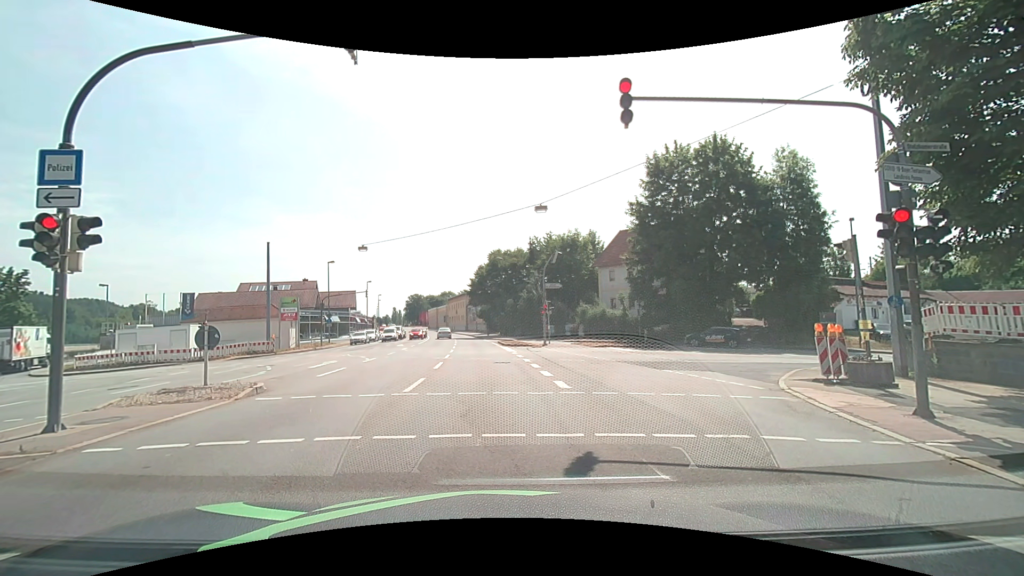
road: primary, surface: asphalt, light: Day
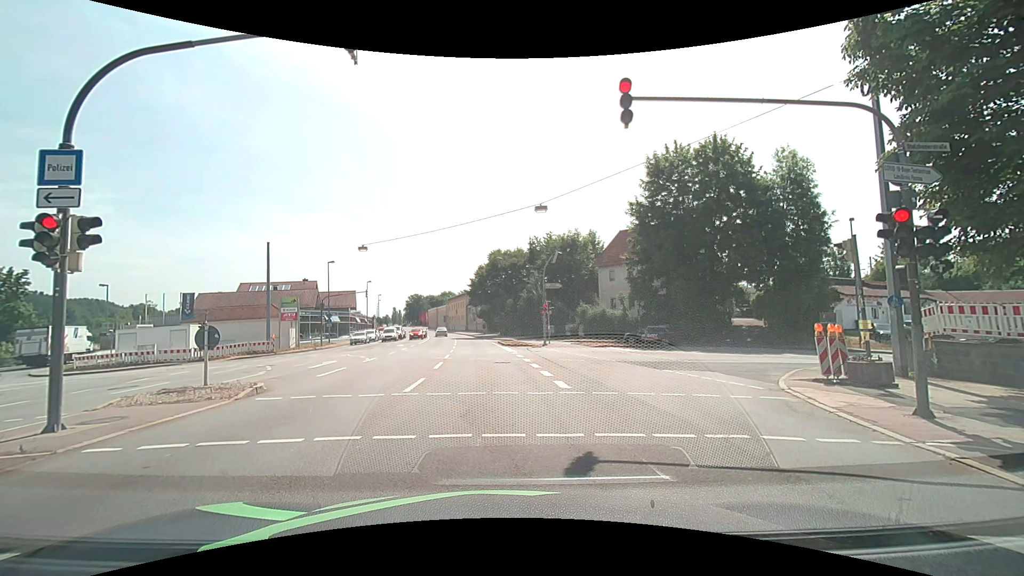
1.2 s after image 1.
(0.0, 0.0) m; 0°
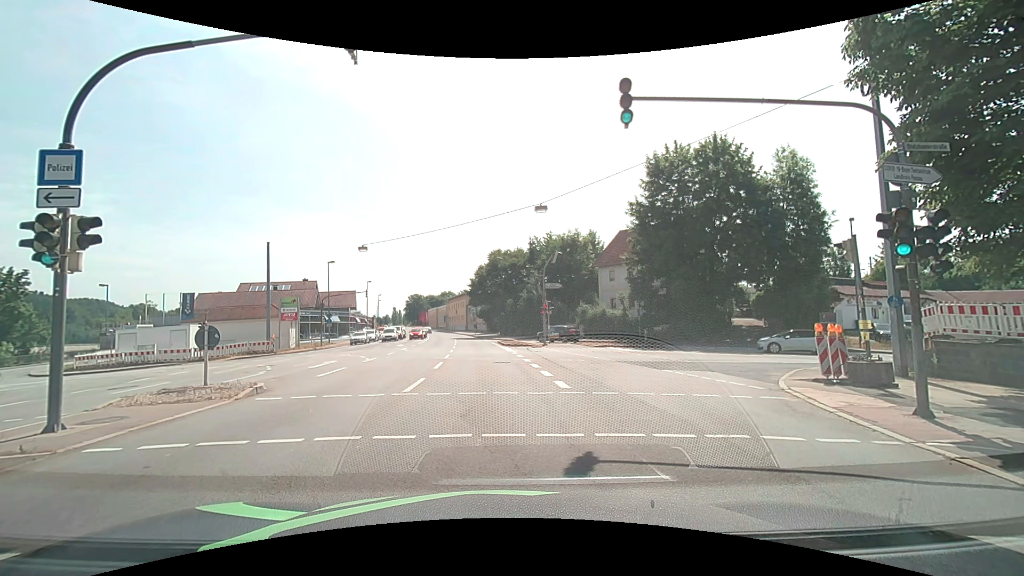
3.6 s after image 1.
(0.0, 0.0) m; 0°
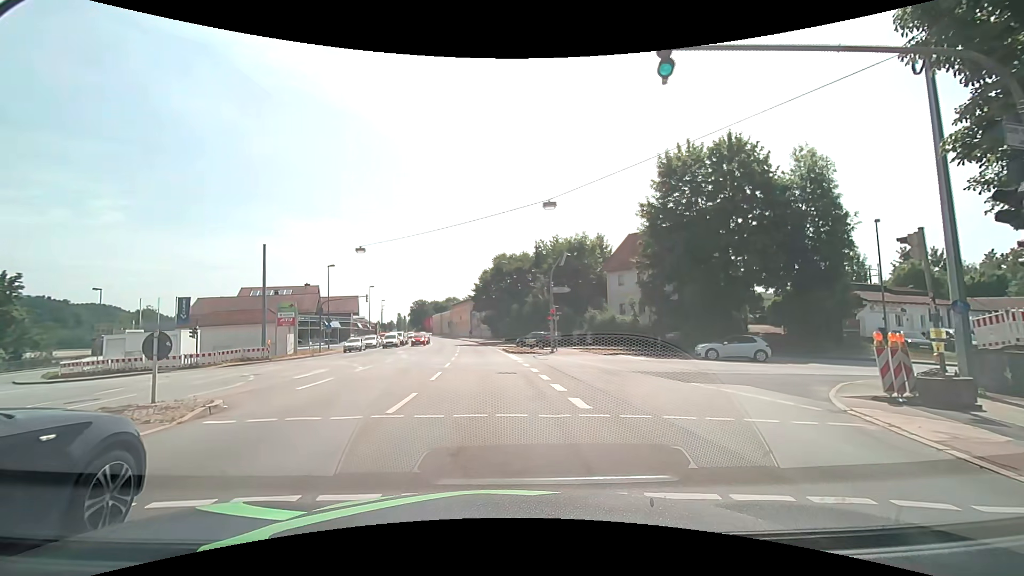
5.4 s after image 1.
(0.0, +2.3) m; 0°
(0, +10) (-1, +20) (-2, +30) (-2, +40) (-3, +50) (-5, +60) (-6, +70) (-8, +80) (-9, +89) (-12, +99) m
